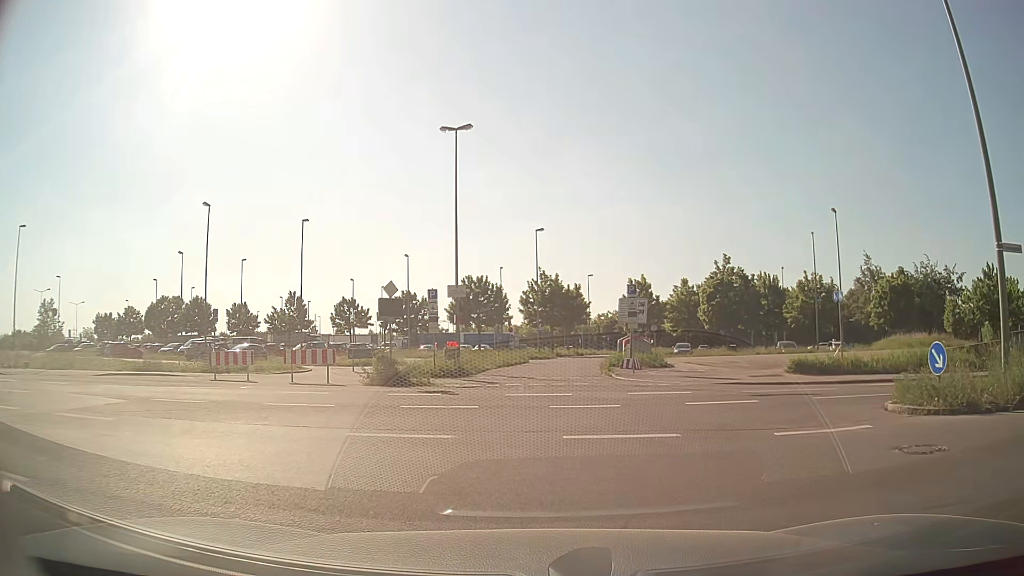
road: residential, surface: asphalt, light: Day
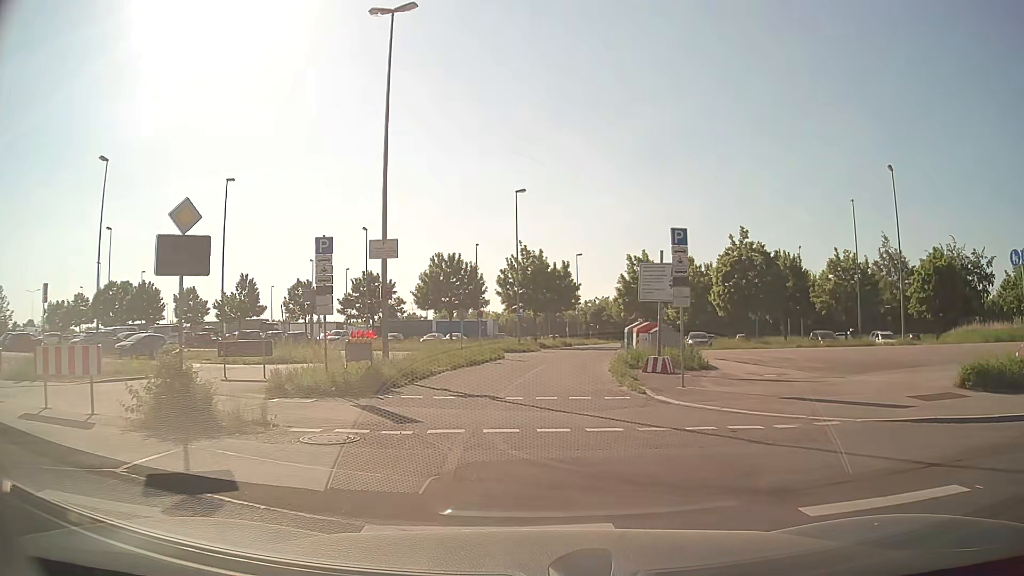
(+0.5, +12.8) m; +3°
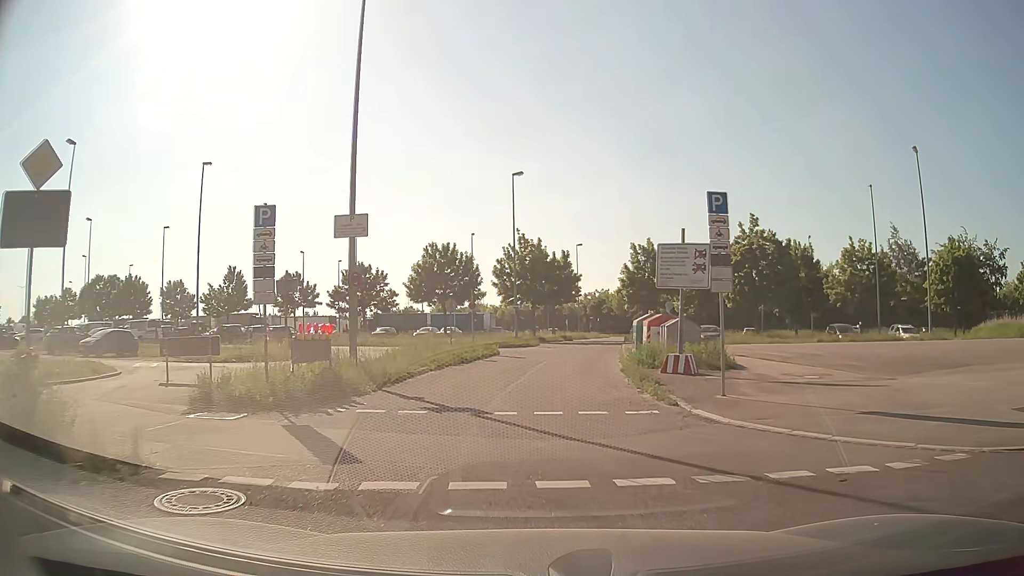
(0.0, +3.6) m; 0°
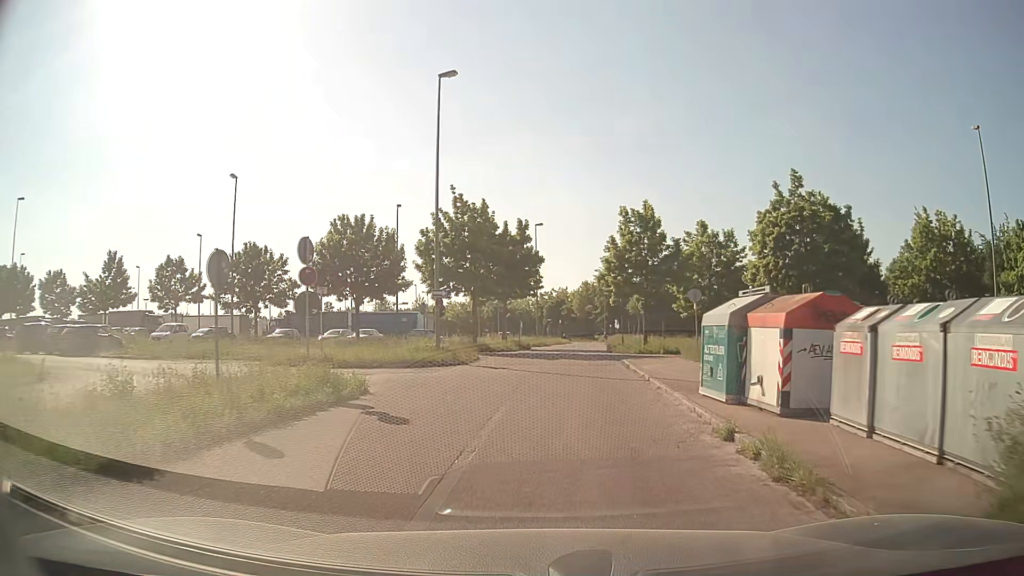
(+0.5, +19.8) m; +4°
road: service
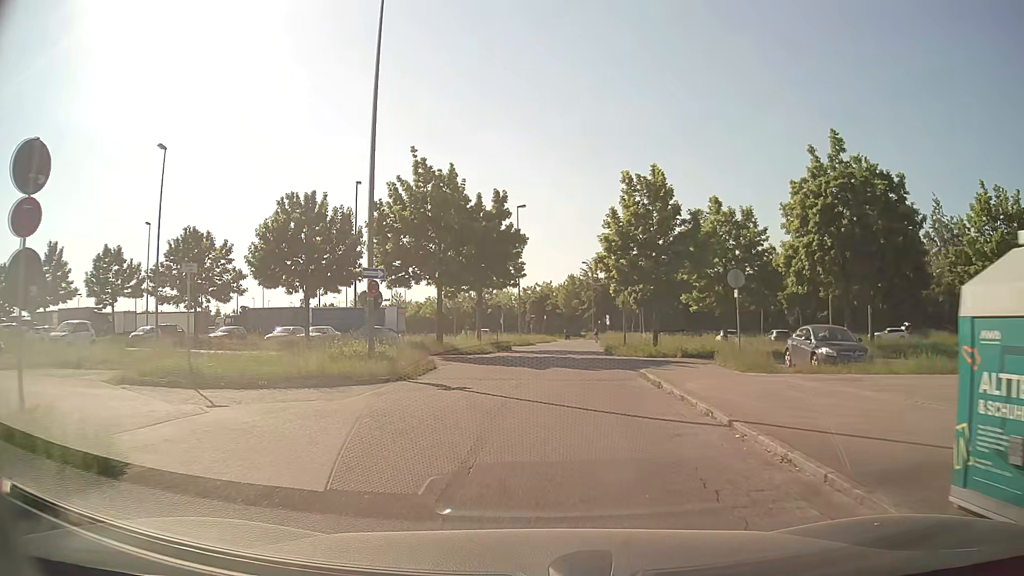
(+0.1, +8.5) m; +1°
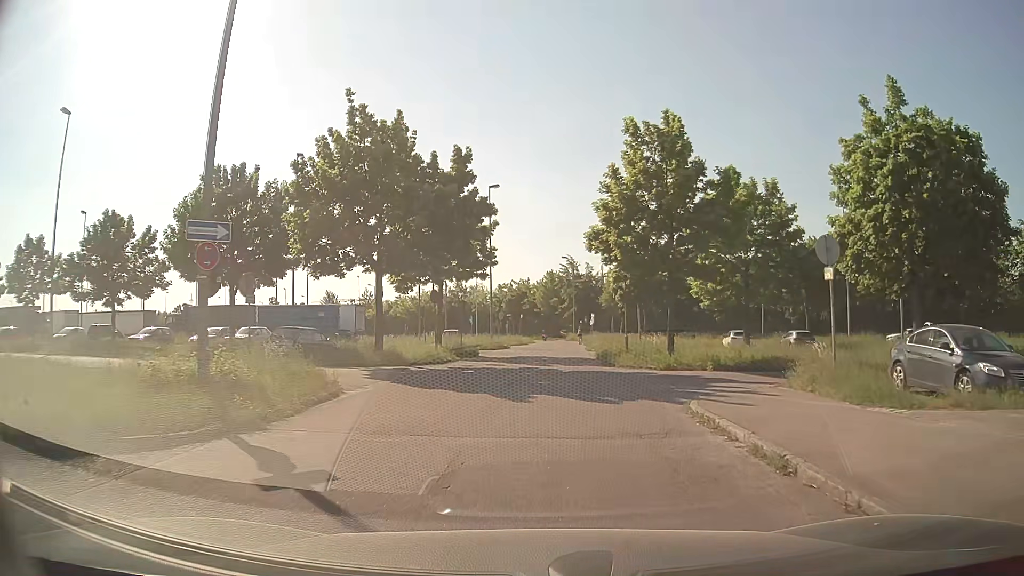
(+0.2, +8.6) m; +2°
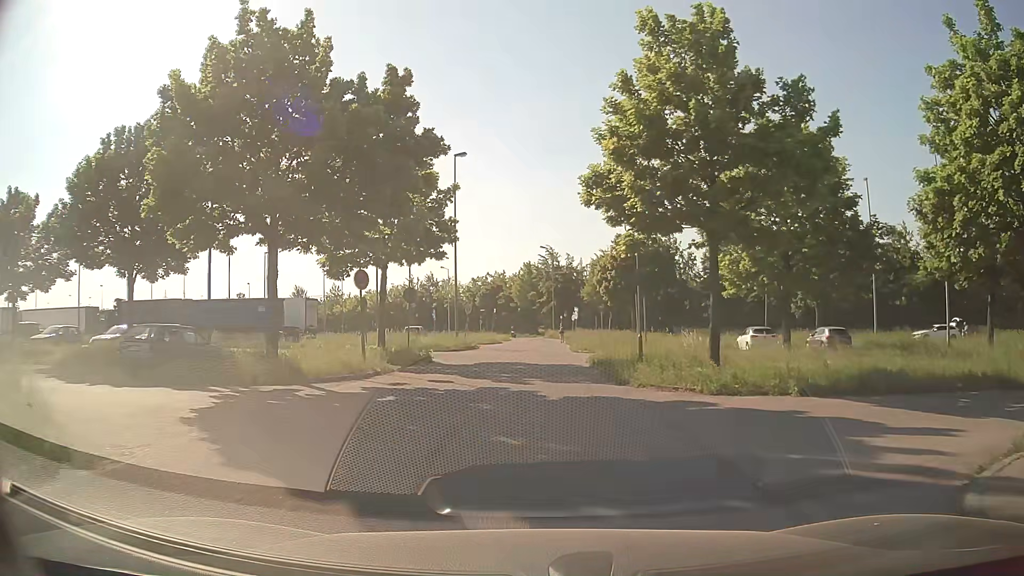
(+0.2, +8.5) m; +1°
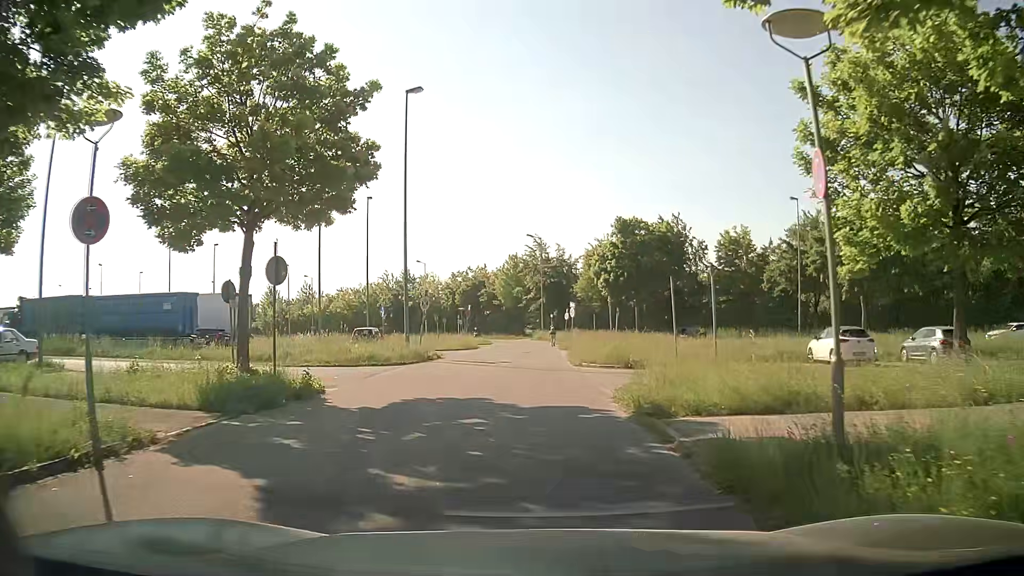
(+0.3, +12.3) m; +2°
(0, +10) (0, +20) (0, +30) (0, +40) (0, +50) (0, +60) (-2, +70) (-3, +80) (-5, +90) (-10, +98) m
